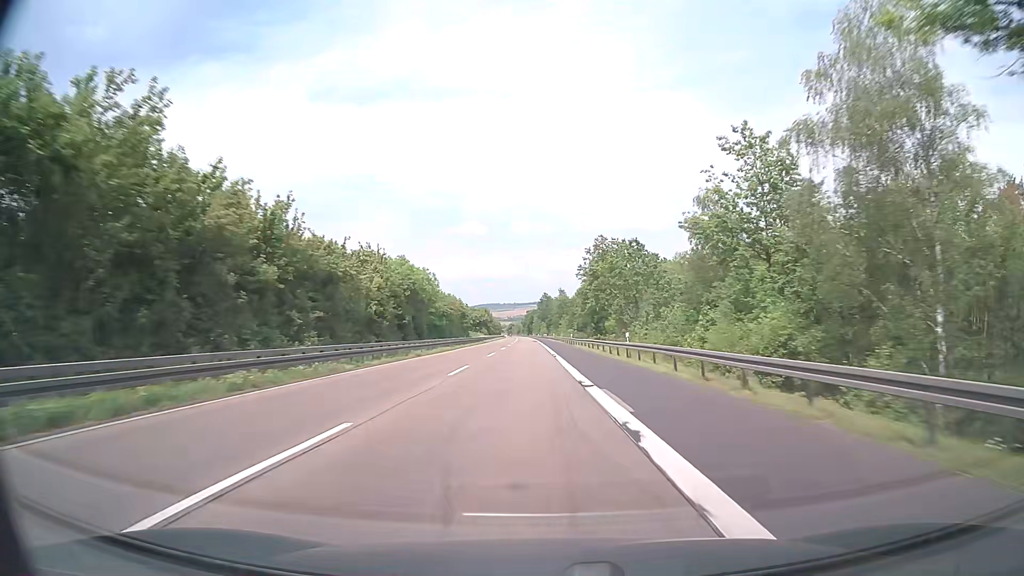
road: motorway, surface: asphalt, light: Day
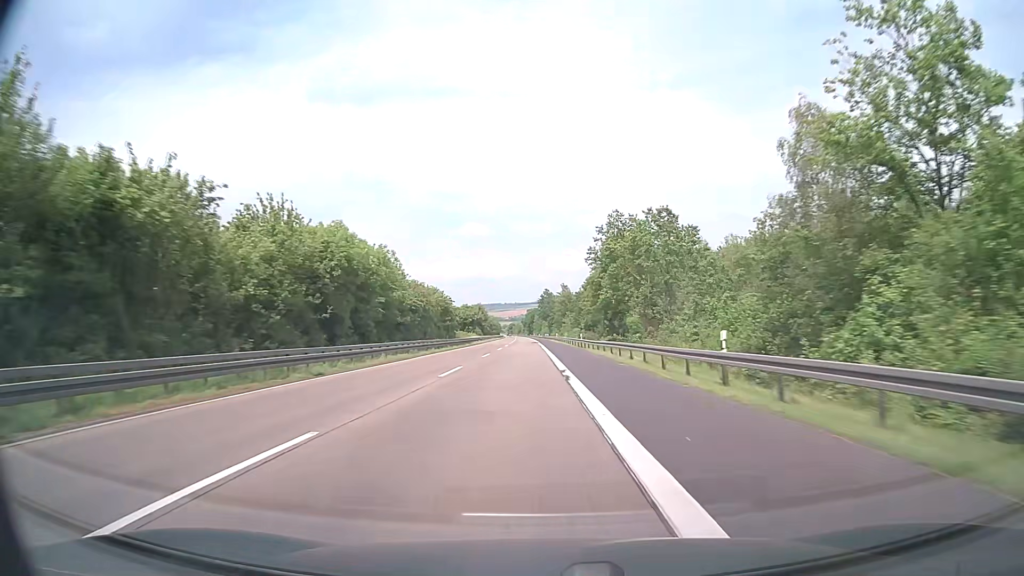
(0.0, +19.0) m; 0°
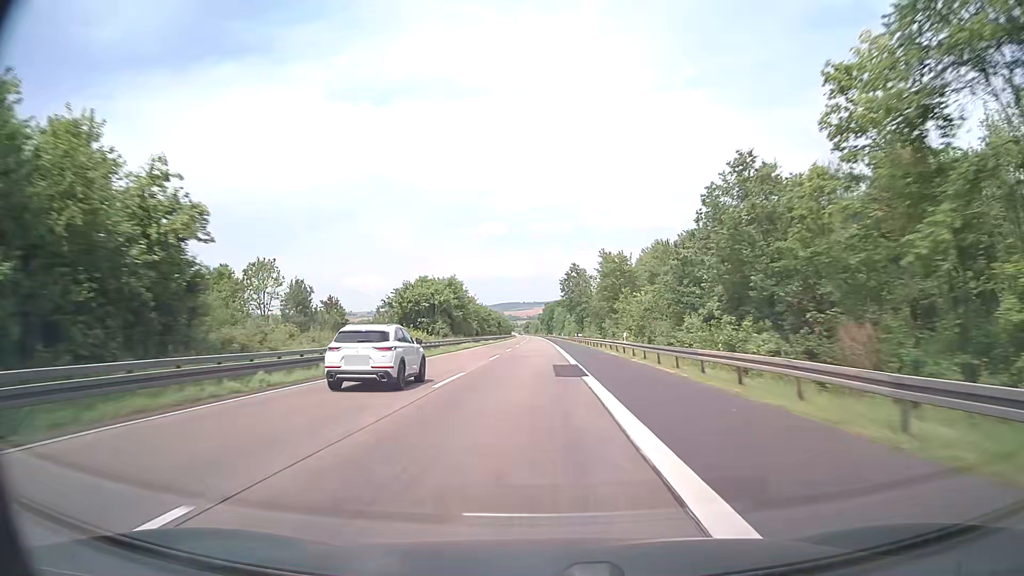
(-1.5, +76.0) m; -2°
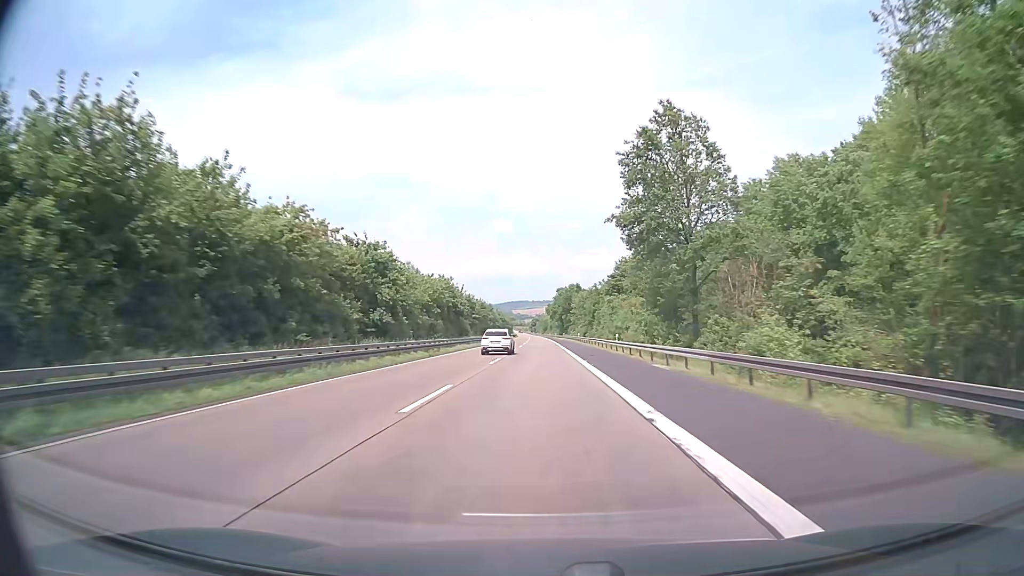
(-0.8, +95.1) m; -1°
(0, +10) (0, +20) (0, +30) (0, +40) (0, +50) (0, +60) (0, +70) (0, +80) (0, +90) (0, +100) m
